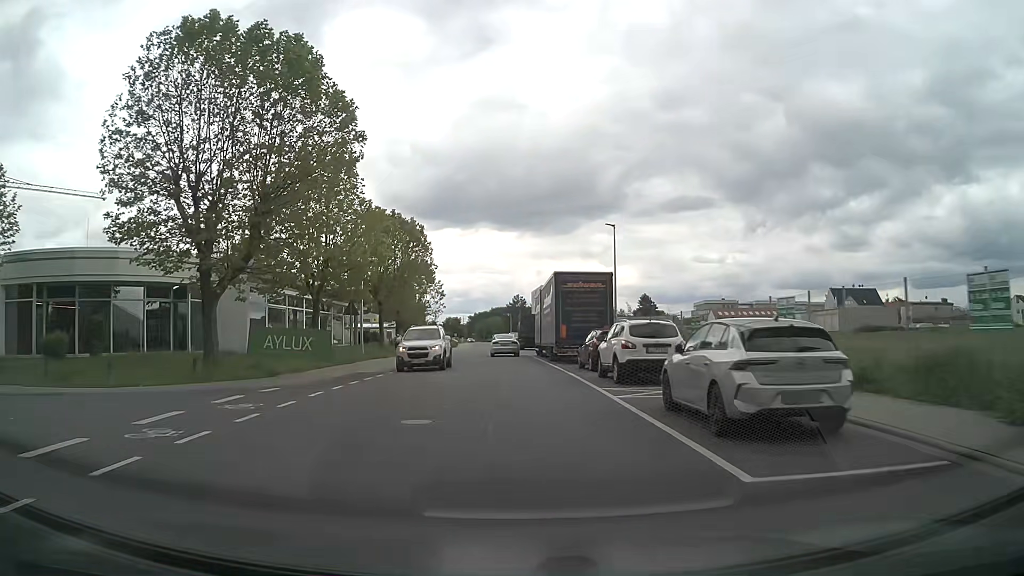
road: unclassified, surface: asphalt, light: Day
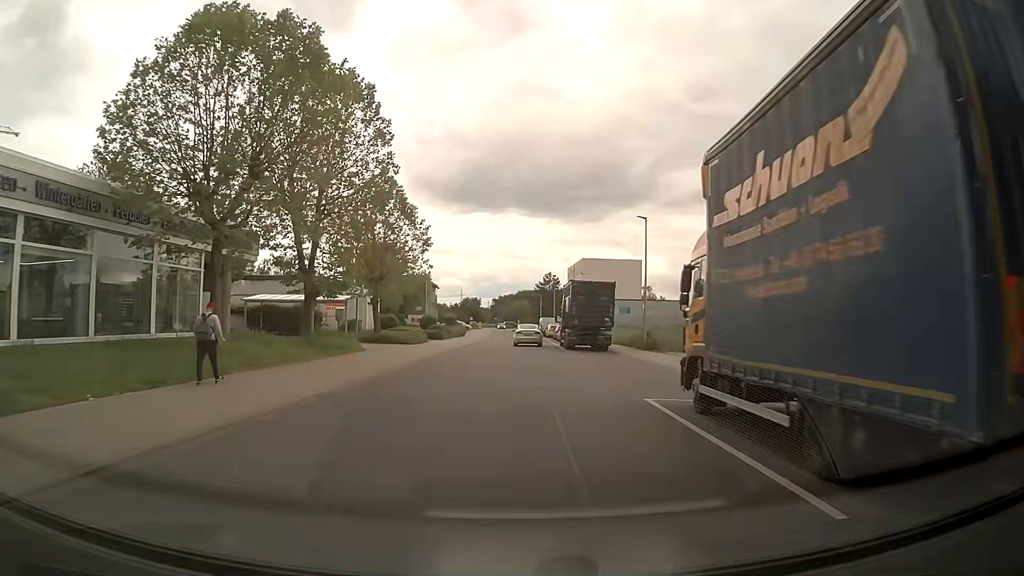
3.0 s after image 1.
(-1.2, +36.1) m; -3°
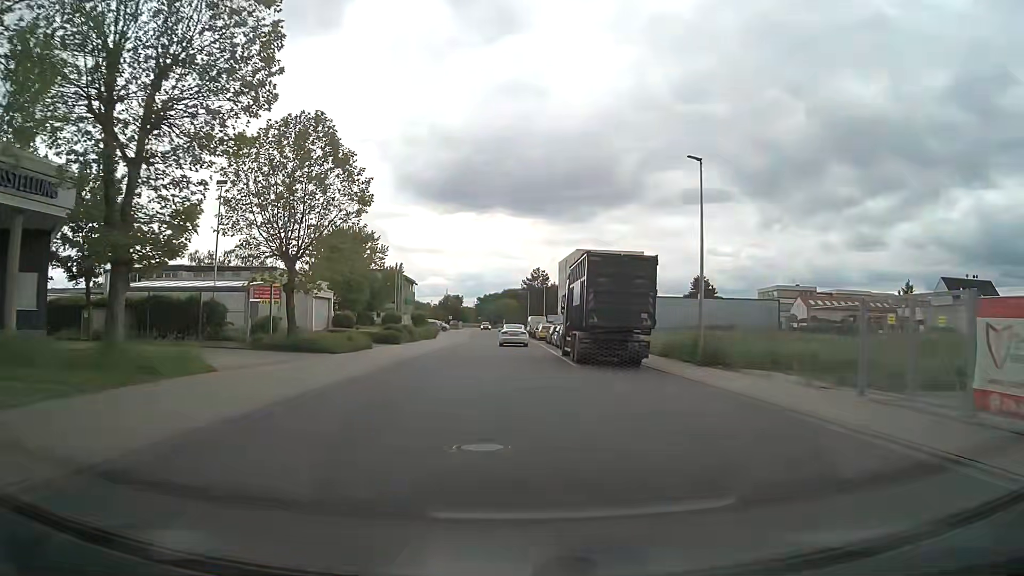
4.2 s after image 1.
(+0.3, +14.8) m; +2°
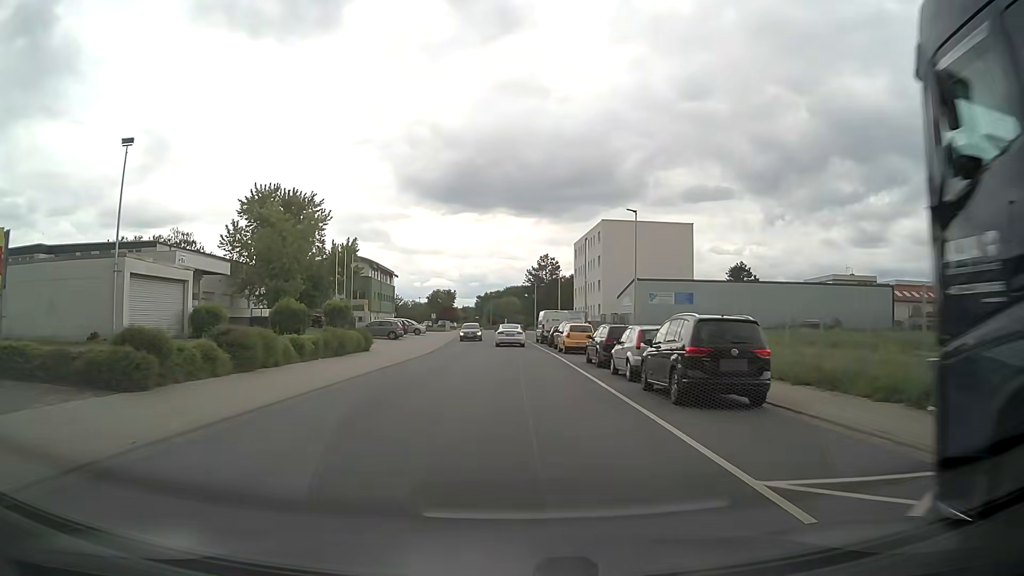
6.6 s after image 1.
(-0.4, +30.1) m; -1°
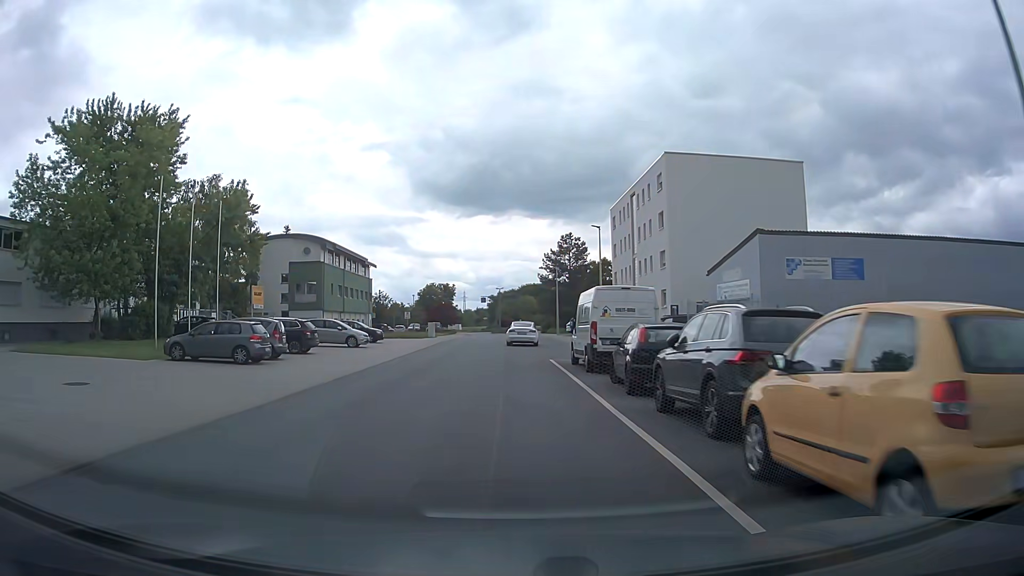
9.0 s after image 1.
(+0.4, +30.9) m; -2°
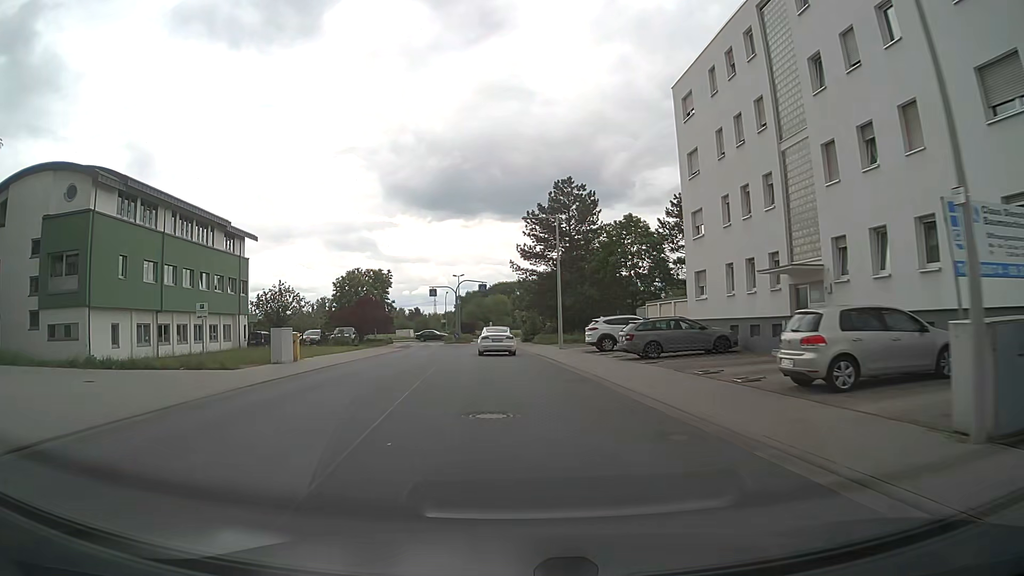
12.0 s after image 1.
(+0.5, +39.0) m; +2°
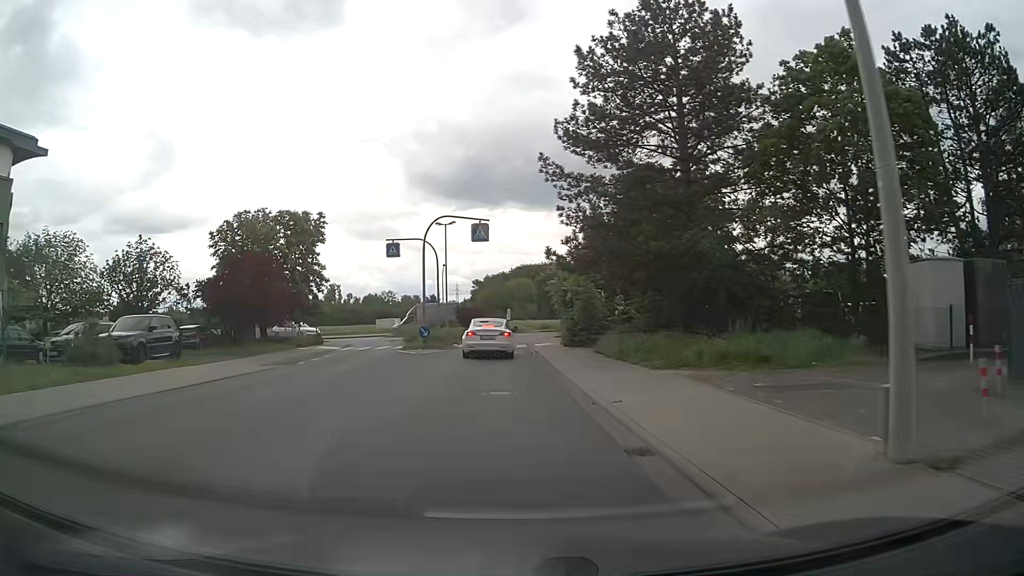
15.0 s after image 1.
(-0.6, +34.7) m; -2°
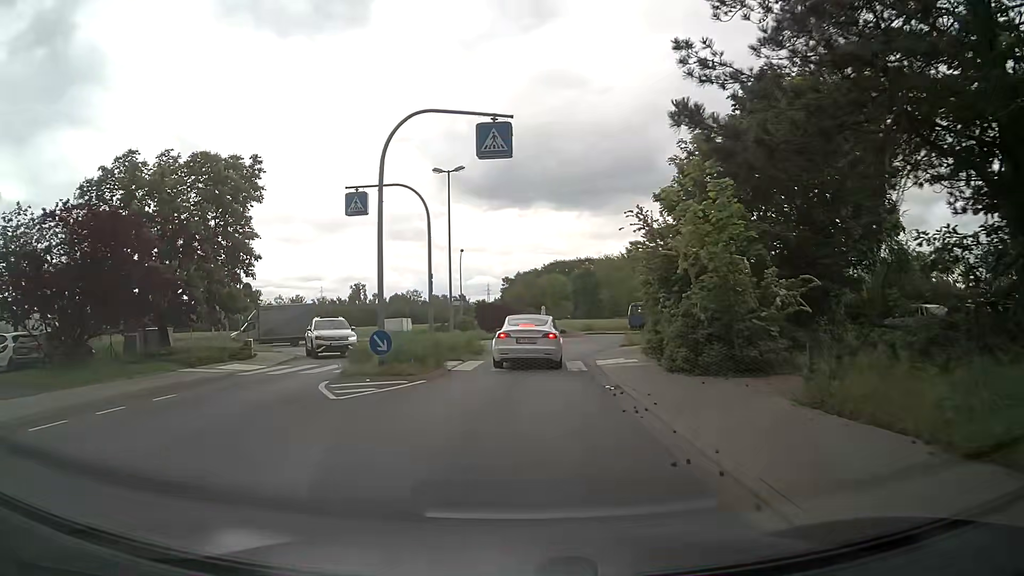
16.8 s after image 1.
(-0.5, +15.9) m; -3°
